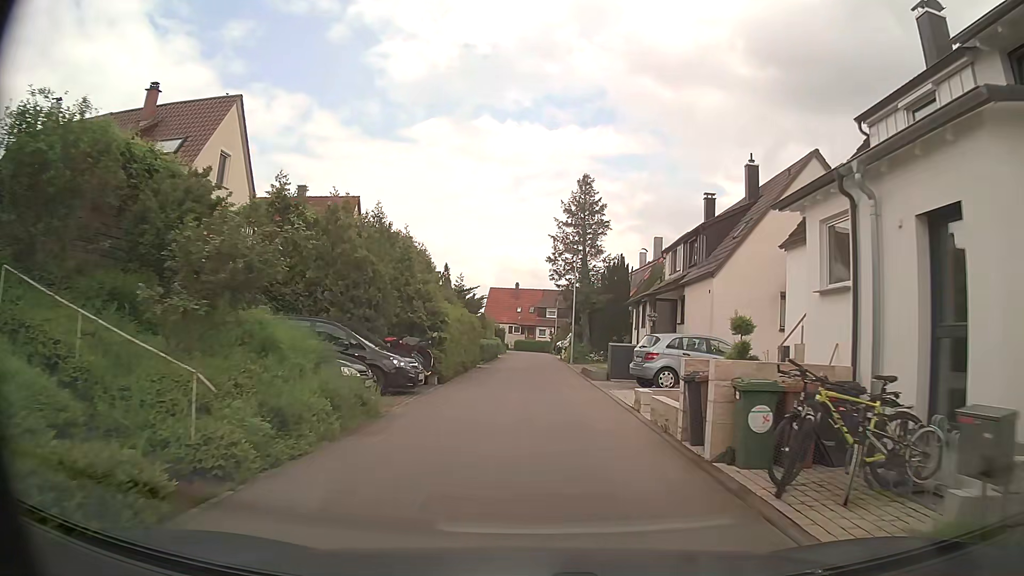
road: residential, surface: asphalt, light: Day
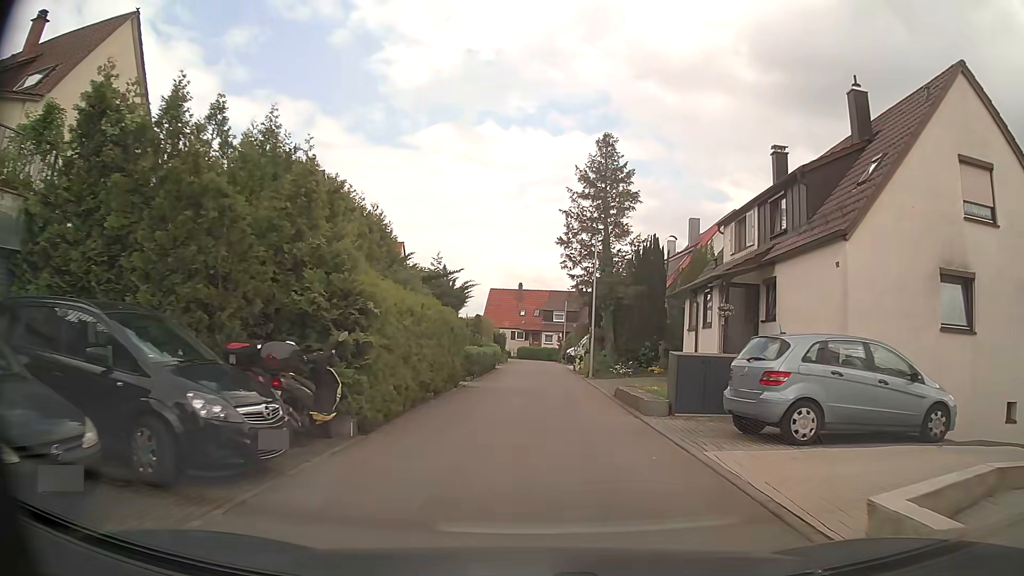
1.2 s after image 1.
(-0.1, +9.2) m; -1°
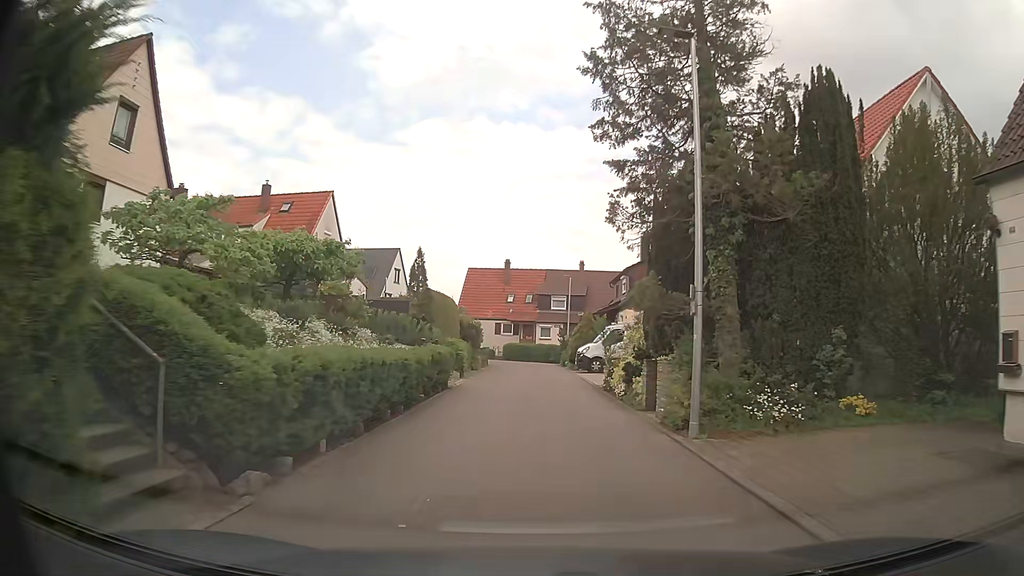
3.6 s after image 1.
(+0.3, +18.8) m; +1°
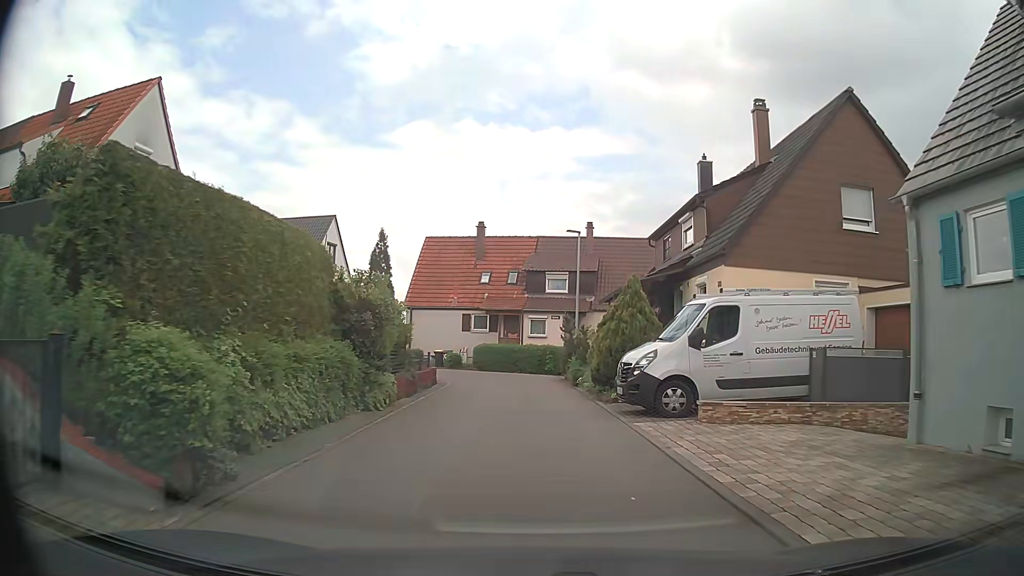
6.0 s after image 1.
(+0.1, +18.8) m; +1°
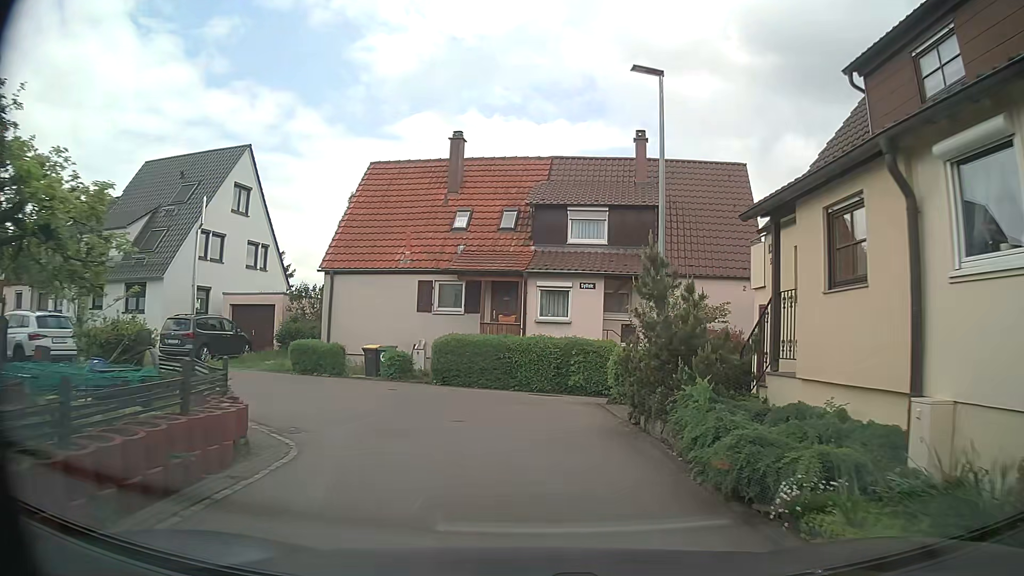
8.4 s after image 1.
(-0.3, +16.6) m; -1°
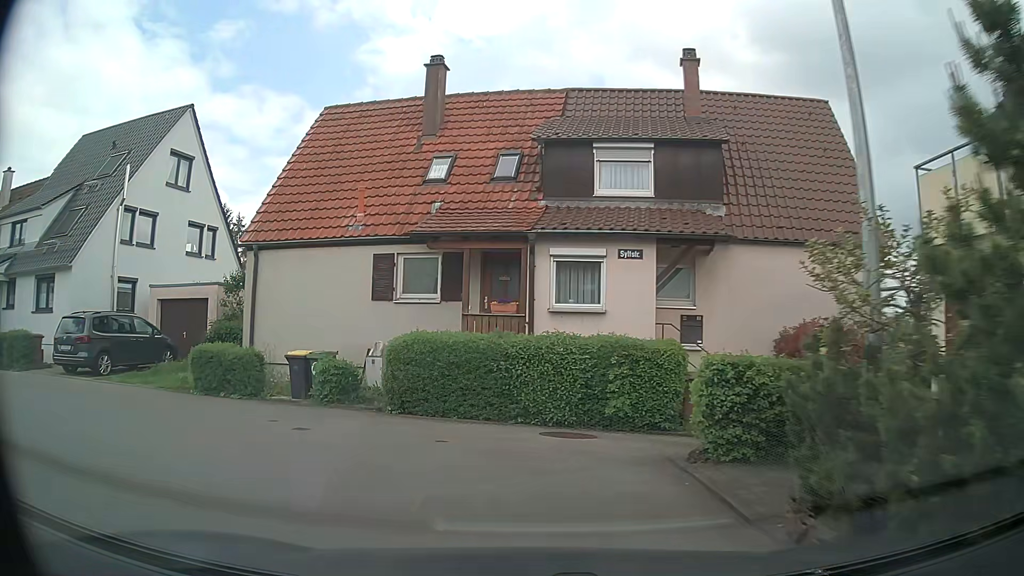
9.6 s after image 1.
(0.0, +7.0) m; -1°
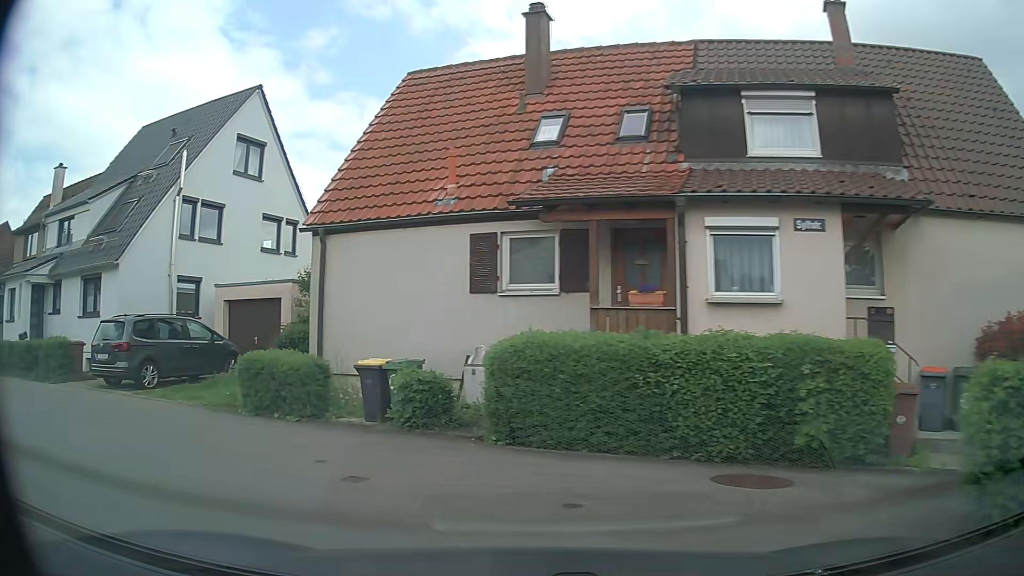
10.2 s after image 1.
(-0.2, +3.2) m; -9°
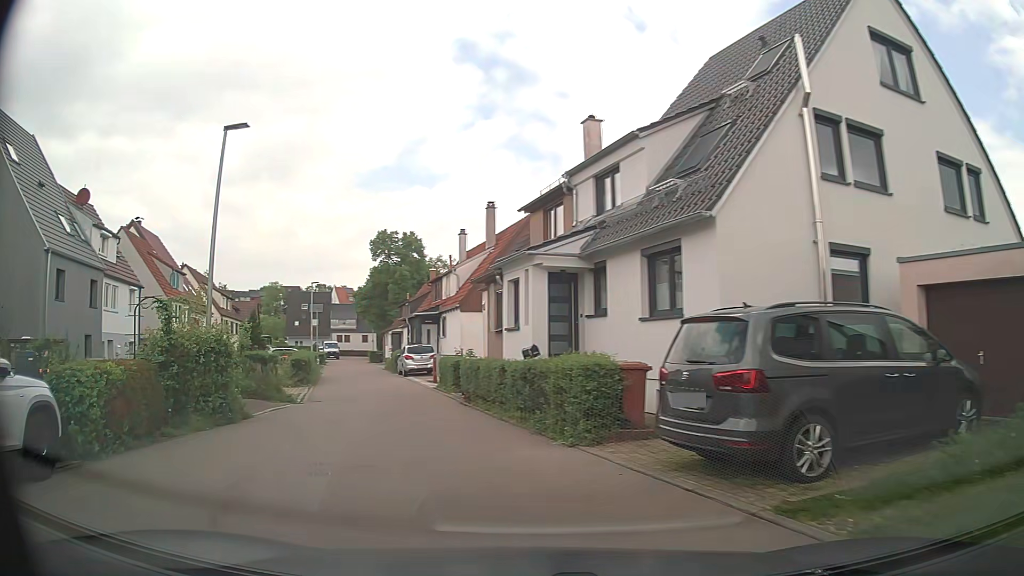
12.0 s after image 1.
(-4.4, +8.5) m; -53°
